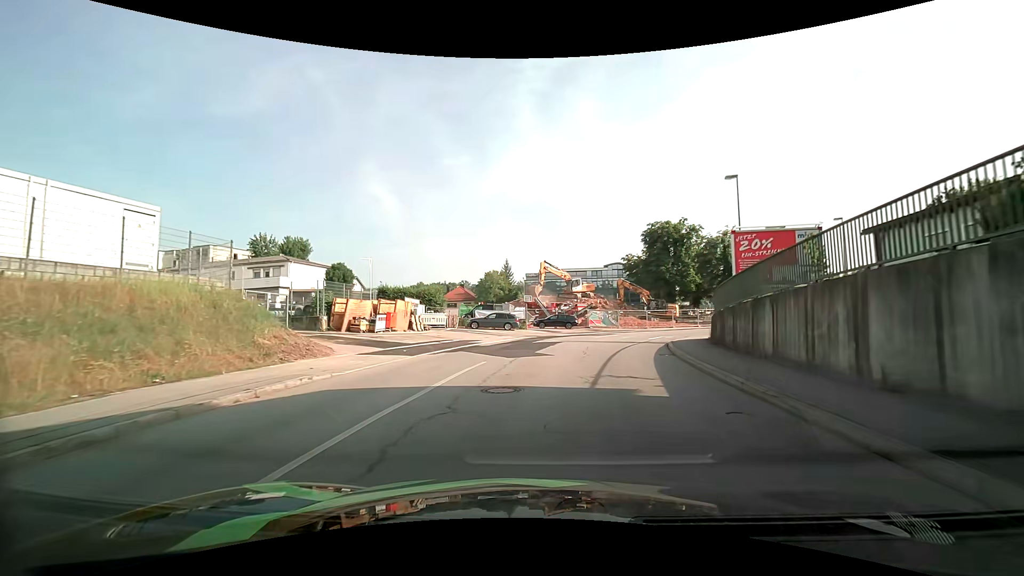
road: tertiary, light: Day
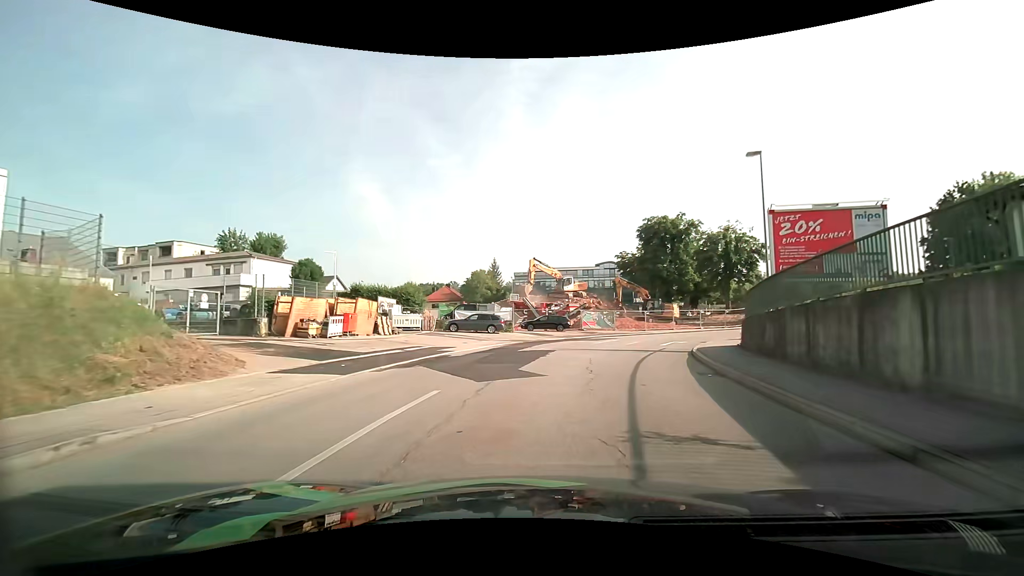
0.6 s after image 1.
(+0.1, +5.2) m; +1°
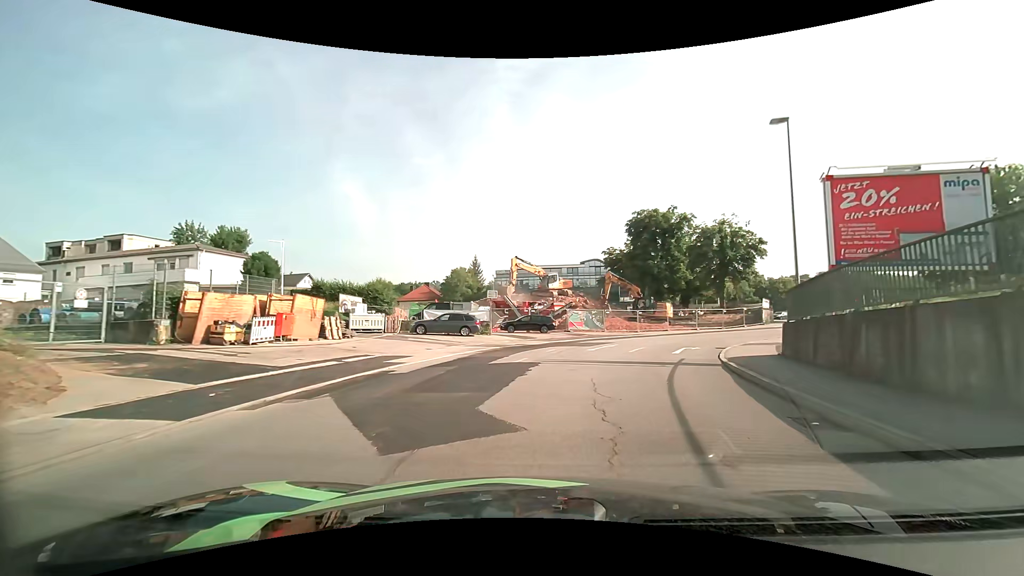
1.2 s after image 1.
(0.0, +5.1) m; +1°
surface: asphalt
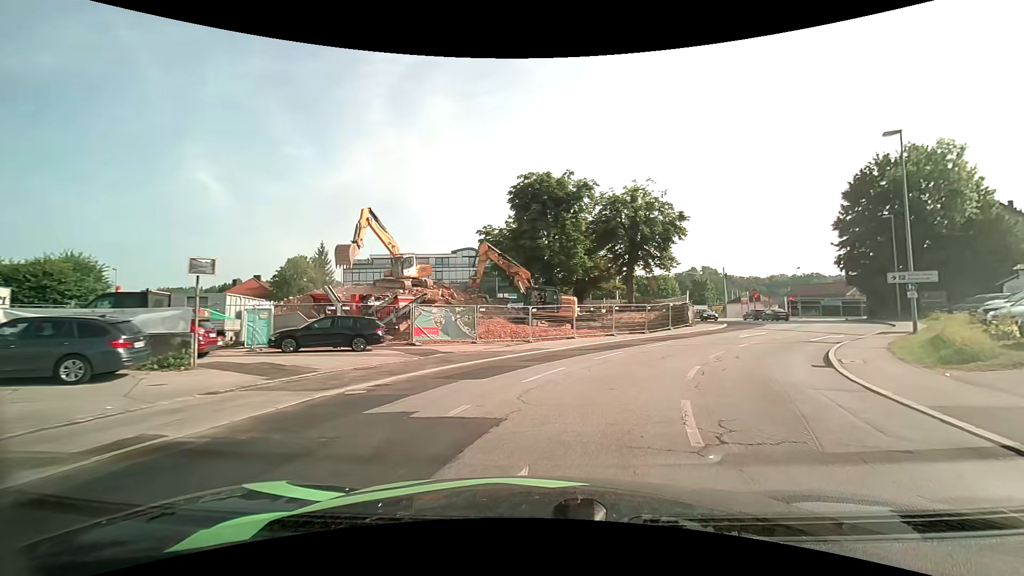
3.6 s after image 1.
(+2.2, +19.4) m; +14°
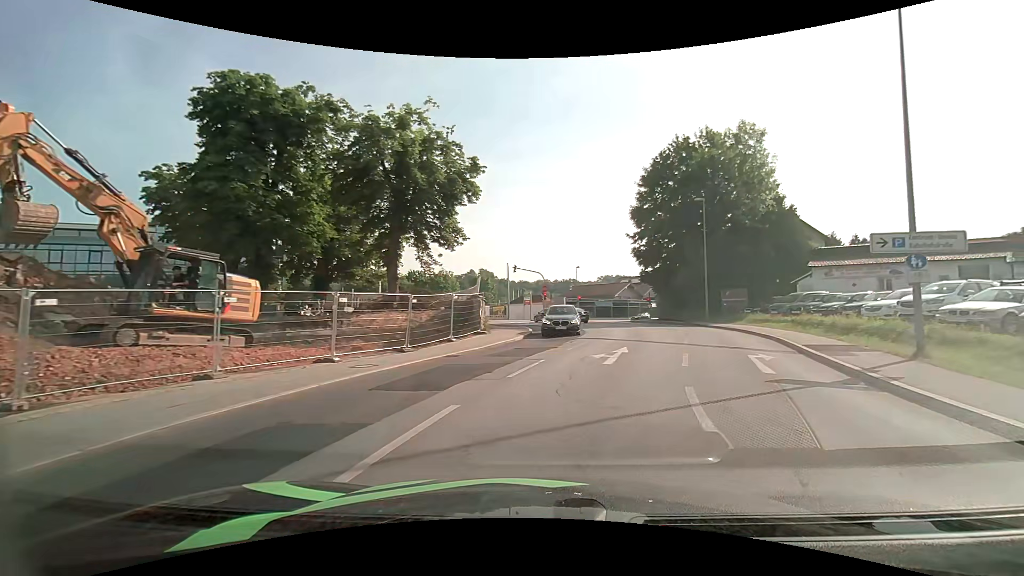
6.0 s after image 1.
(+3.4, +17.5) m; +24°
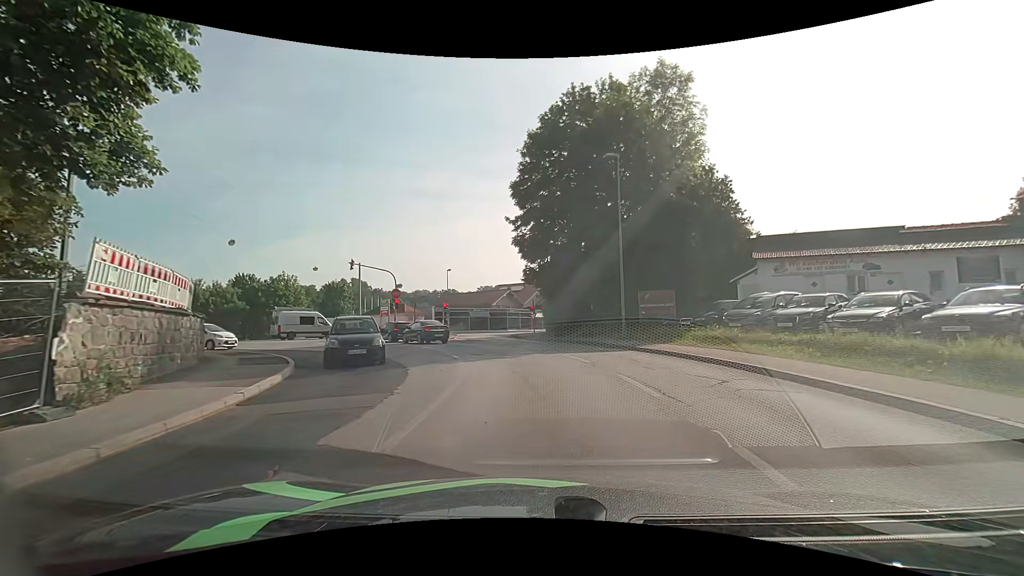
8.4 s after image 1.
(+2.4, +15.5) m; +14°
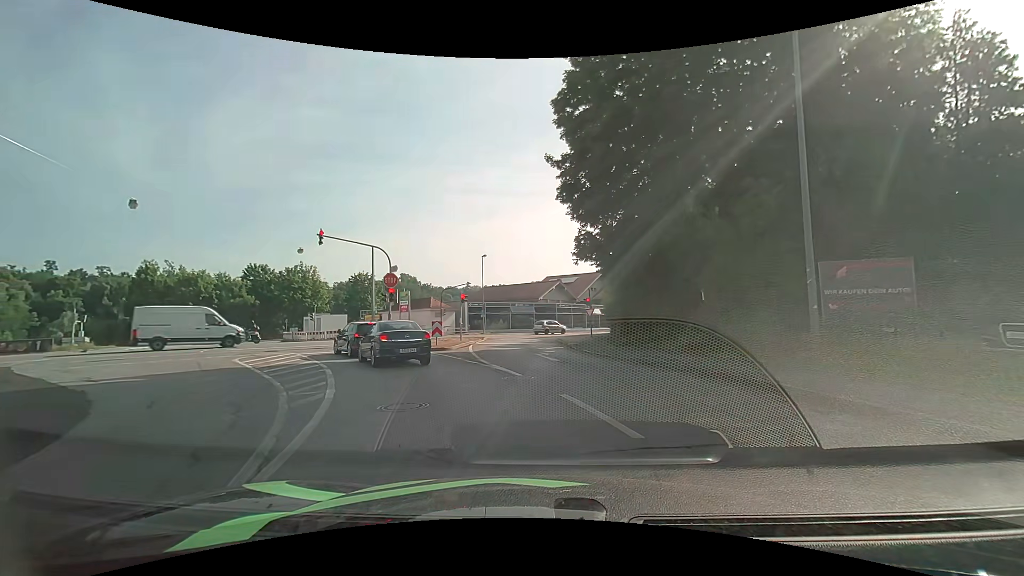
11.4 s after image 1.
(-0.2, +14.3) m; -6°
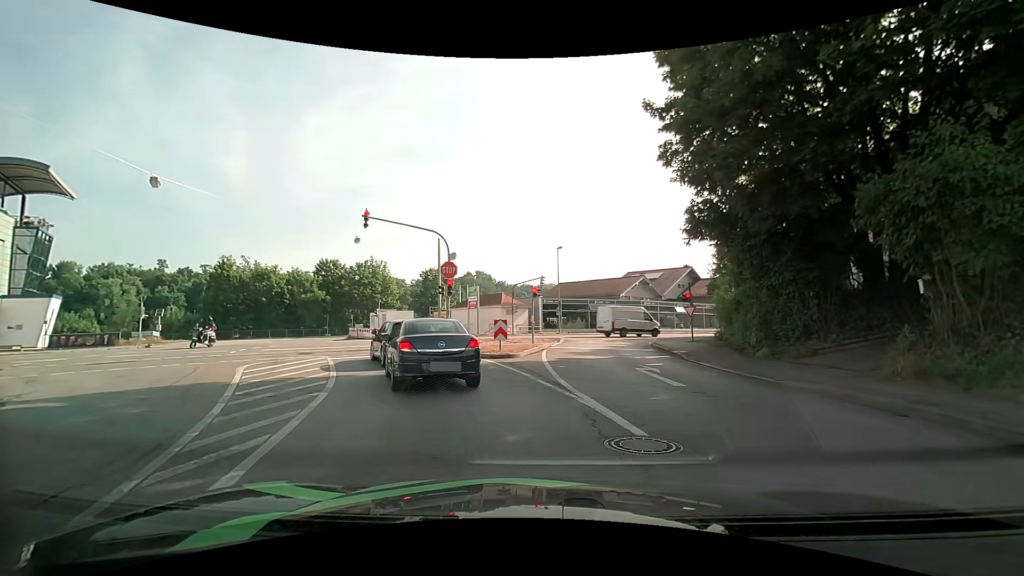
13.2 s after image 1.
(-0.4, +5.5) m; -8°
(-2, +10) (-5, +19) (-11, +27) (-19, +33) (-29, +33) (-38, +28) (-46, +22) (-54, +16) (-62, +11) (-70, +5) m
